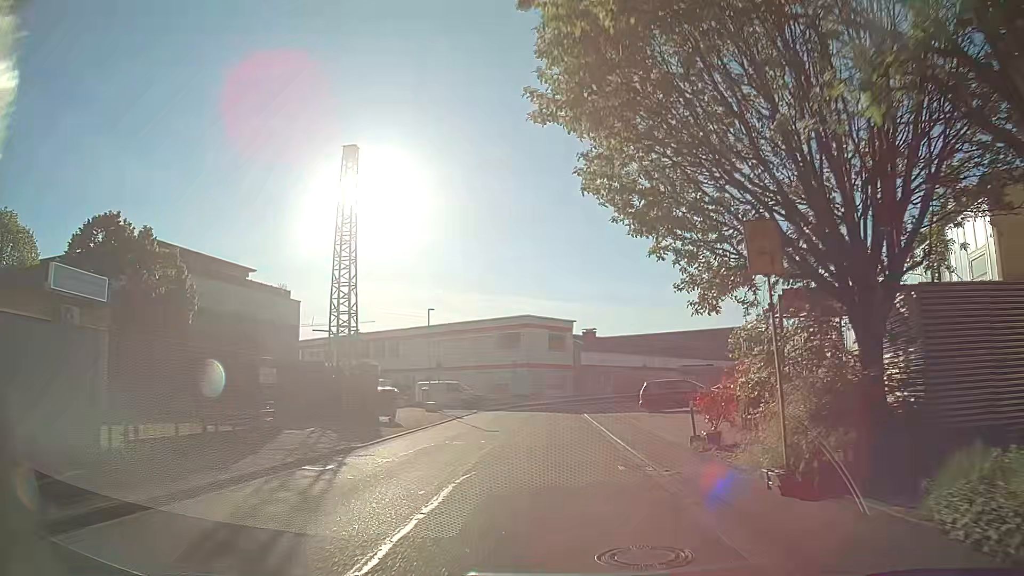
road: unclassified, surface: asphalt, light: Day
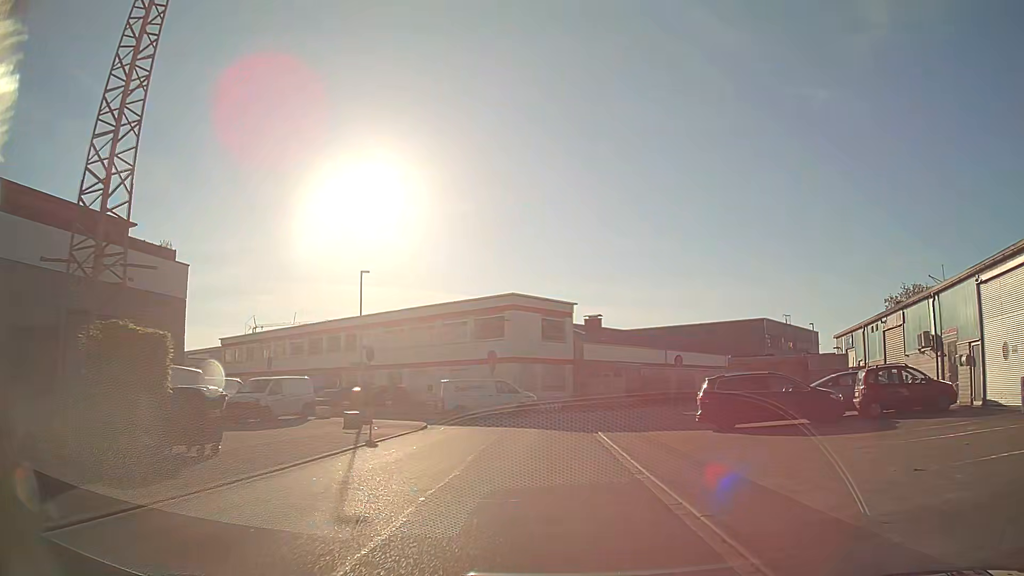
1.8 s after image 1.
(+0.1, +14.8) m; 0°
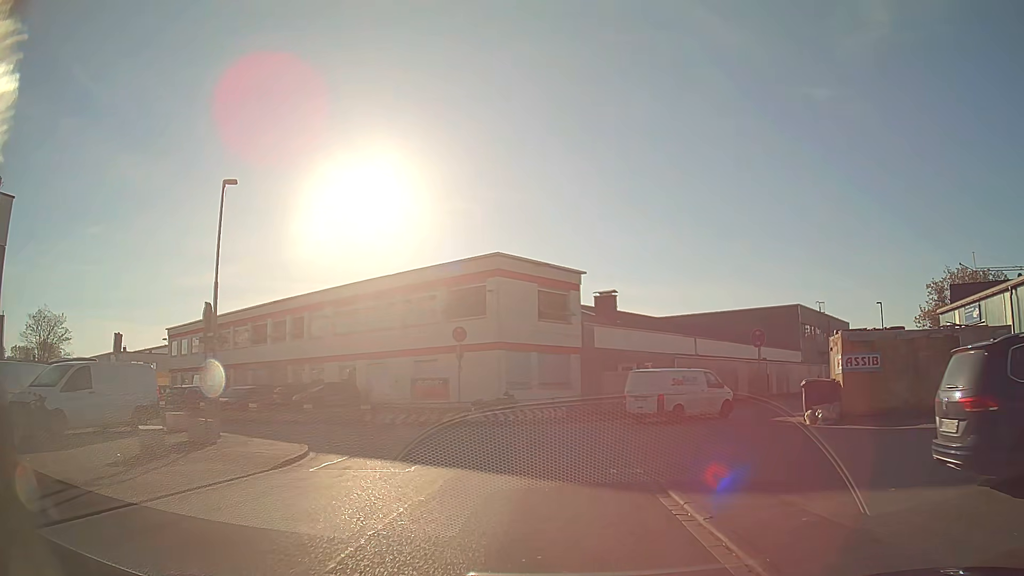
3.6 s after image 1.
(+0.1, +13.2) m; +1°
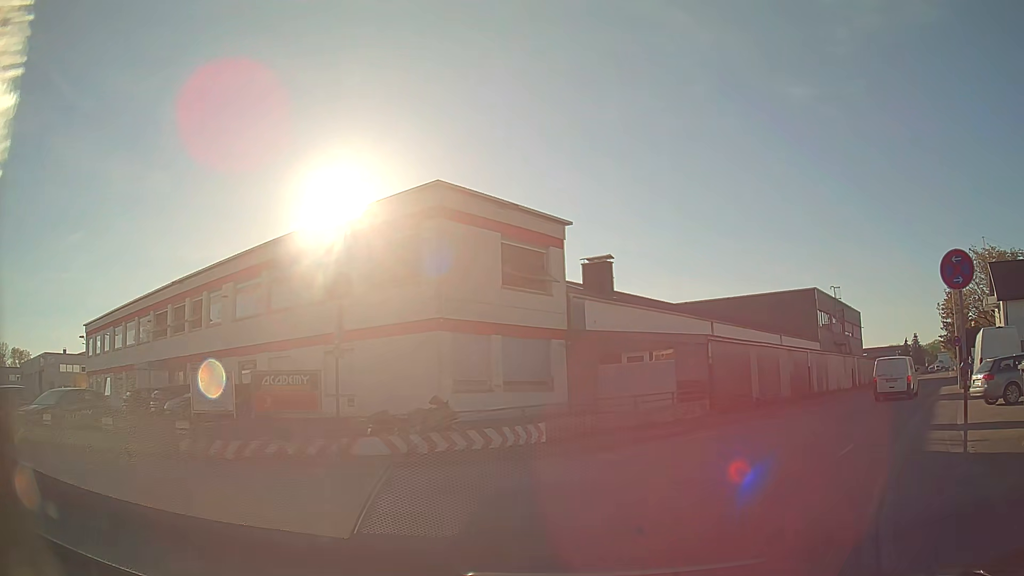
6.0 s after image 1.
(+0.1, +11.7) m; +1°
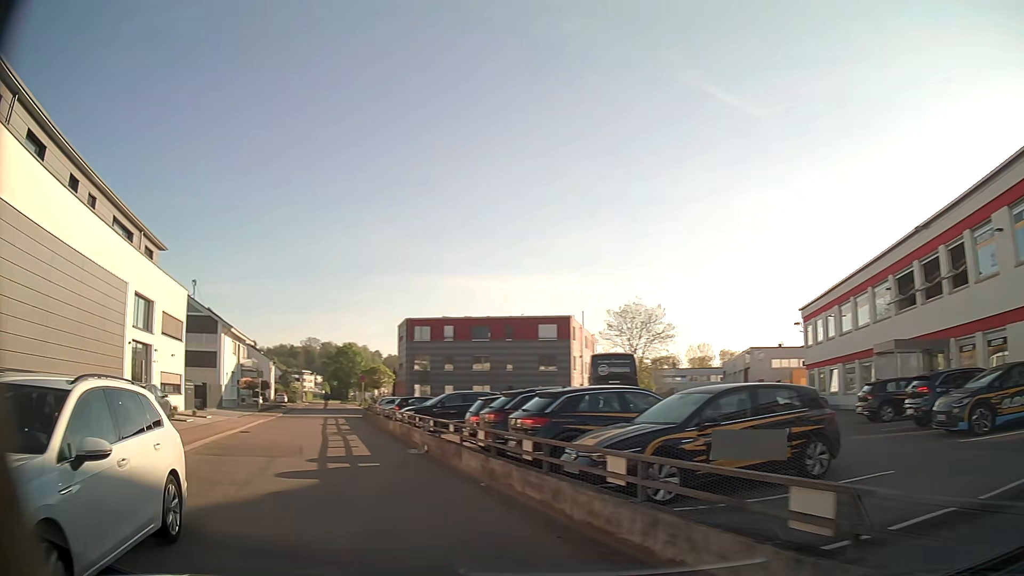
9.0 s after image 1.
(-5.9, +10.6) m; -65°
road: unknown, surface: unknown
